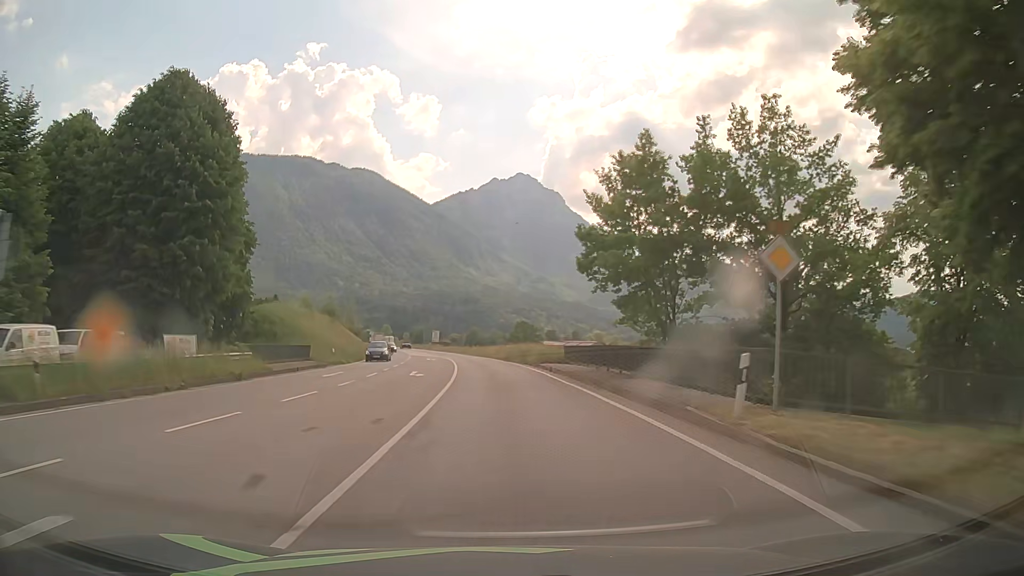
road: primary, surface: asphalt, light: Day
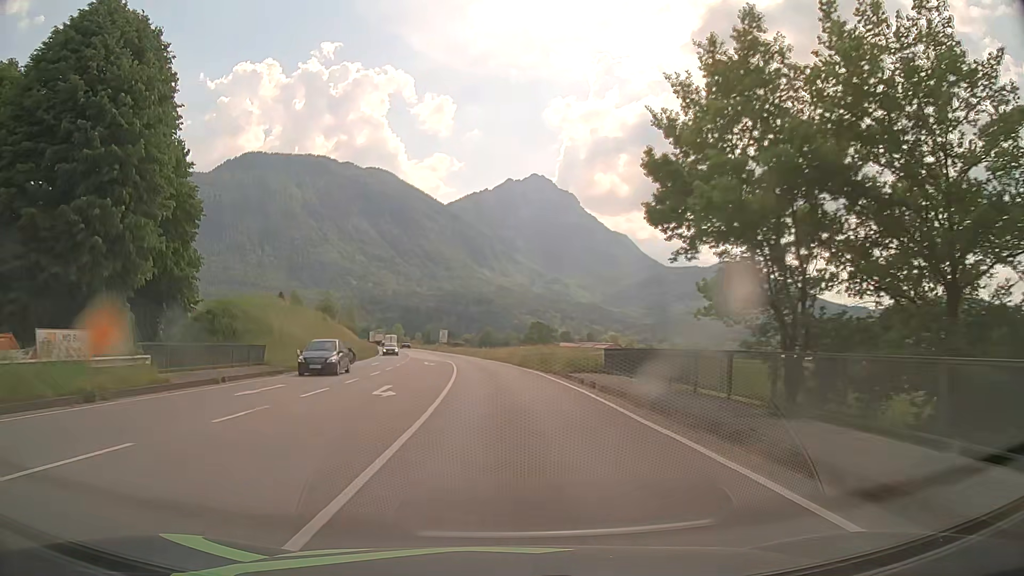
(-0.1, +10.7) m; -1°
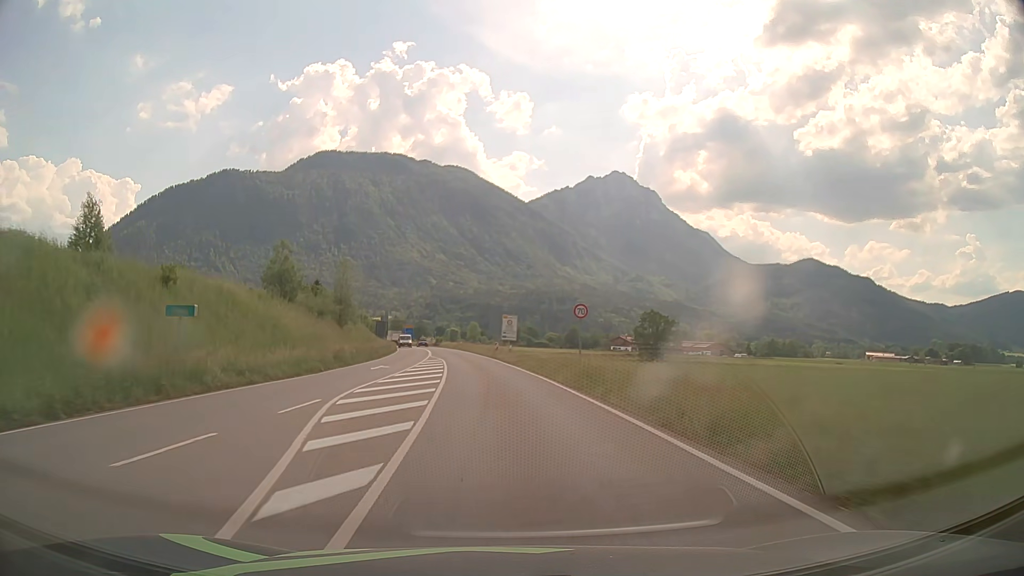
(-3.2, +53.6) m; -7°
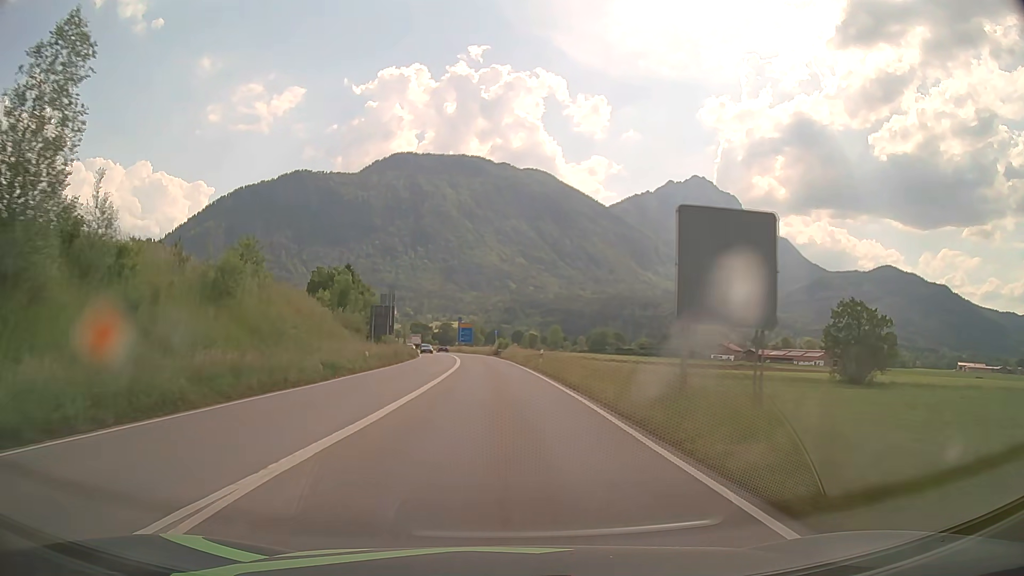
(-3.3, +53.8) m; -7°
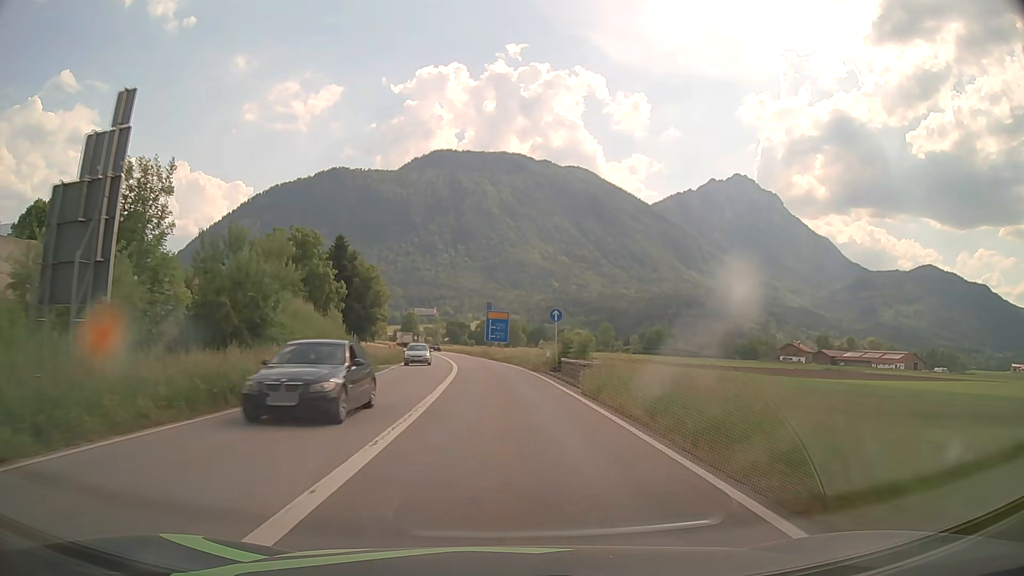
(-1.3, +43.2) m; -4°
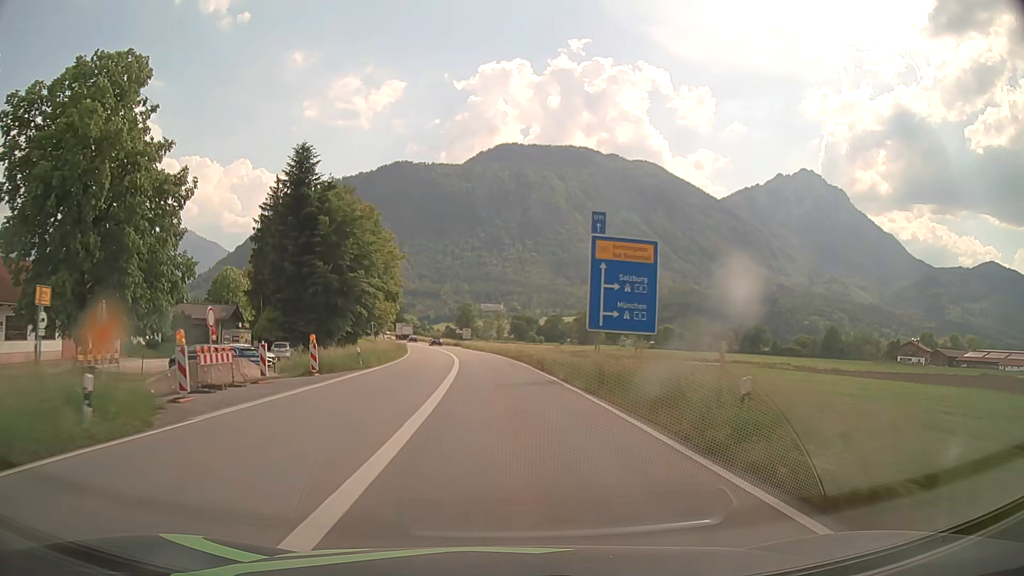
(-2.7, +54.0) m; -6°
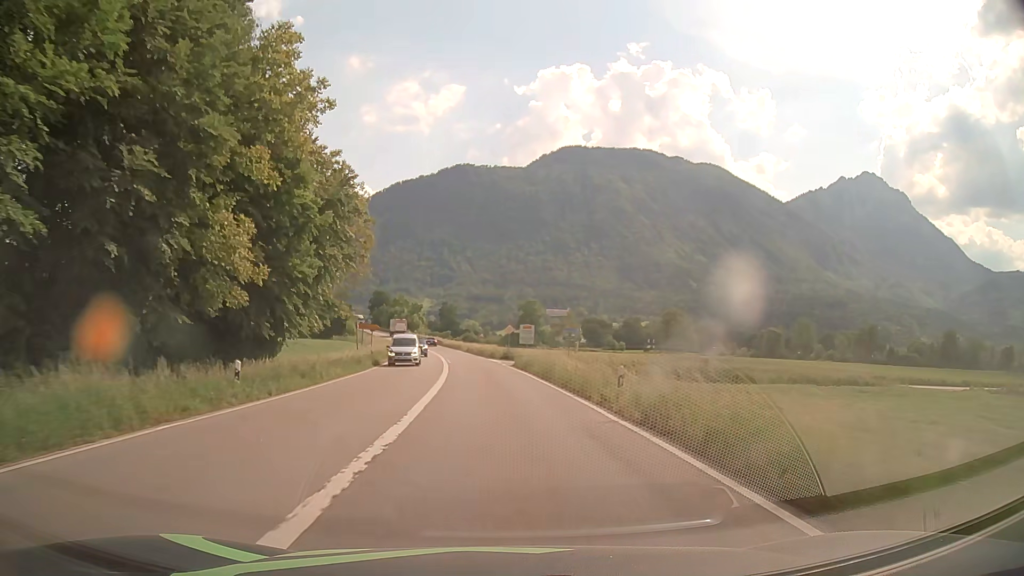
(-2.5, +53.9) m; -5°
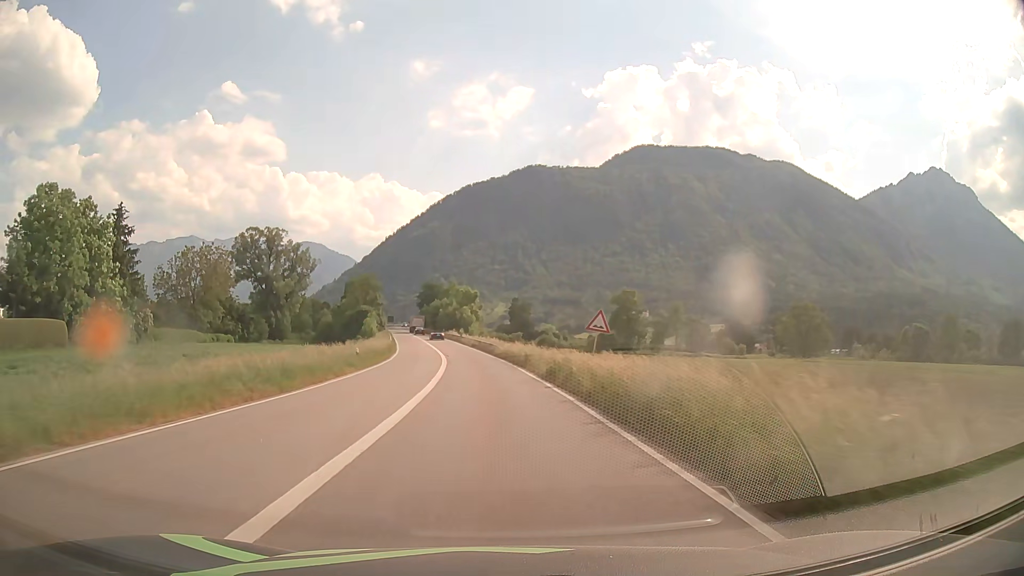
(-3.1, +53.7) m; -6°
(0, +10) (0, +20) (-1, +30) (-2, +40) (-3, +50) (-4, +60) (-6, +70) (-7, +80) (-9, +89) (-11, +99) m
